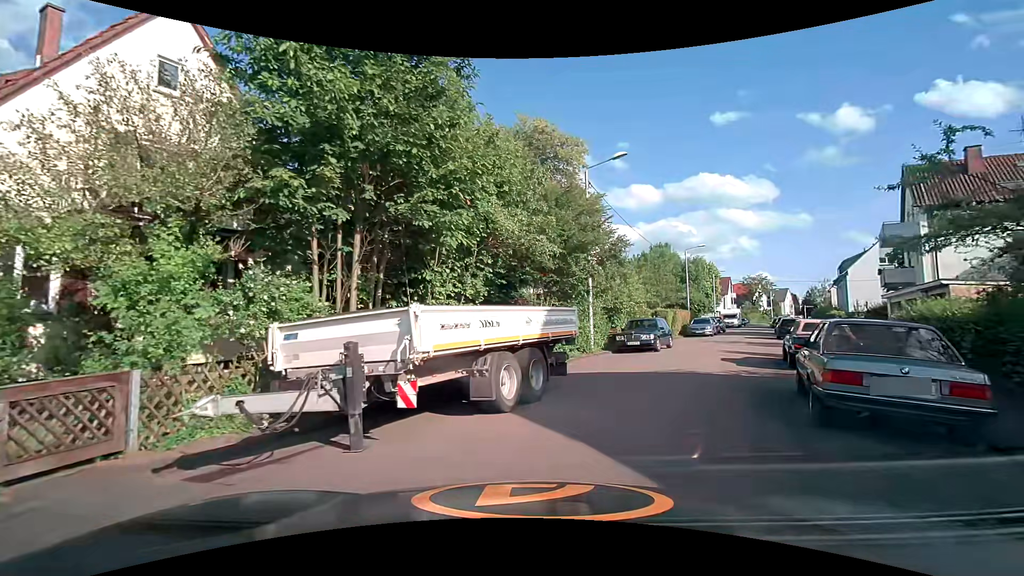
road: residential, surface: asphalt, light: Day
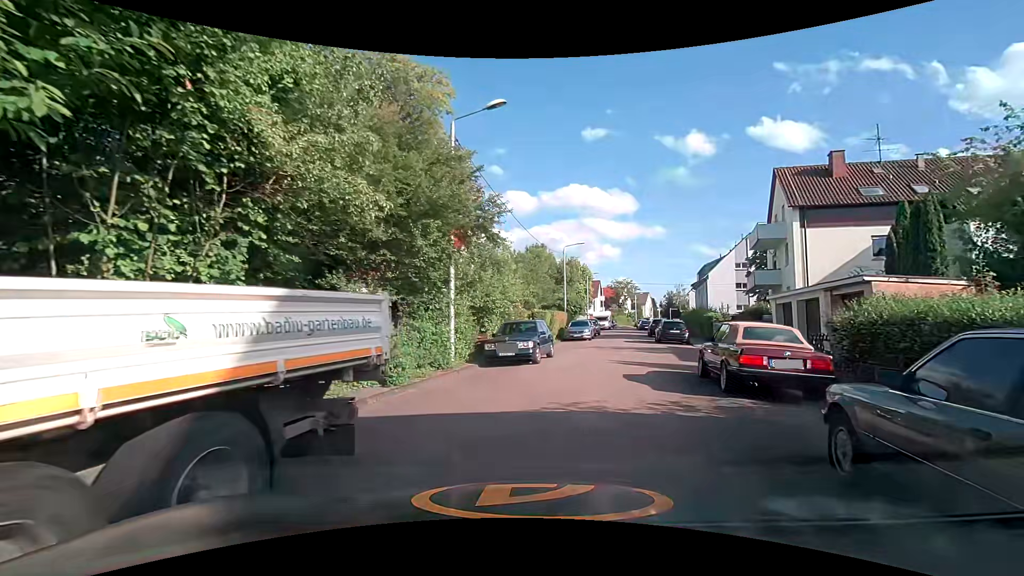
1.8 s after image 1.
(+0.6, +5.6) m; +12°
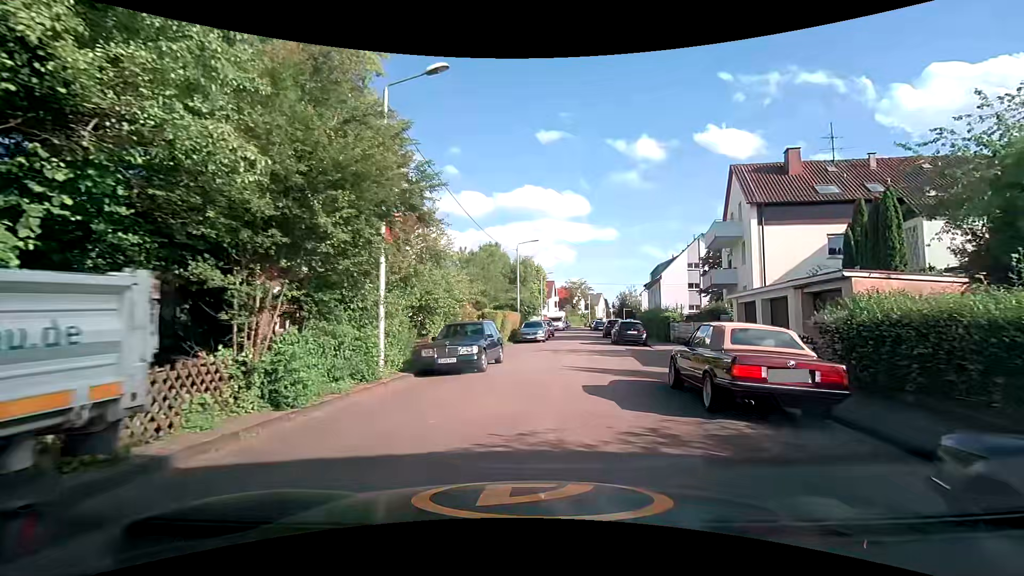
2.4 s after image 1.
(+0.1, +2.2) m; +6°
